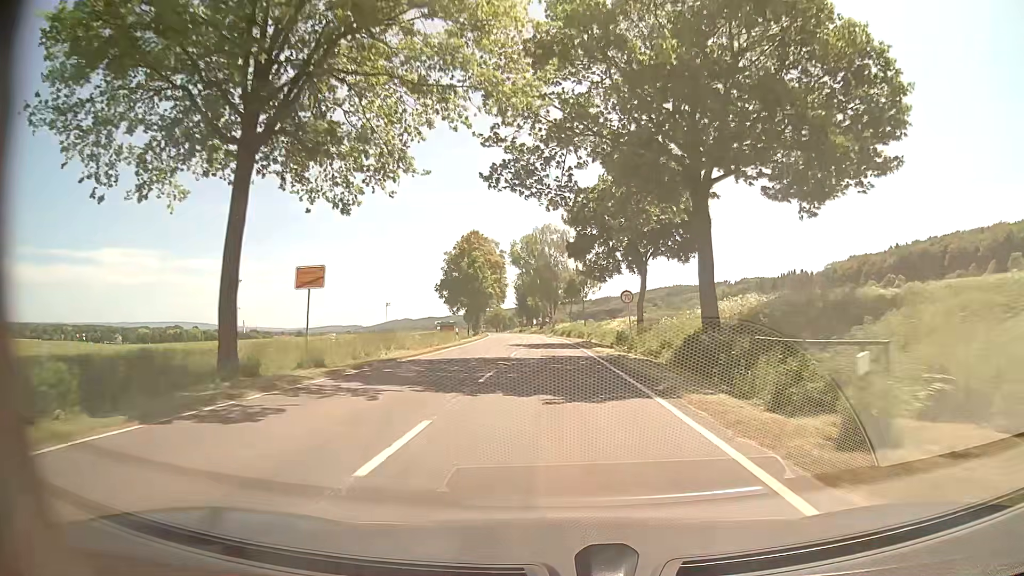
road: tertiary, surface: asphalt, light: Day
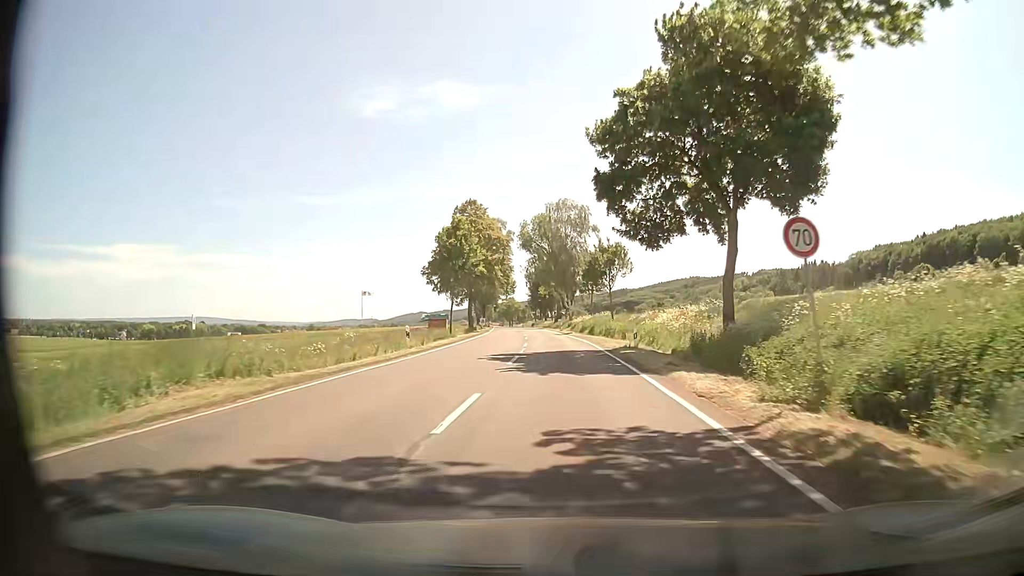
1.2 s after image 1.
(-0.3, +20.0) m; -1°
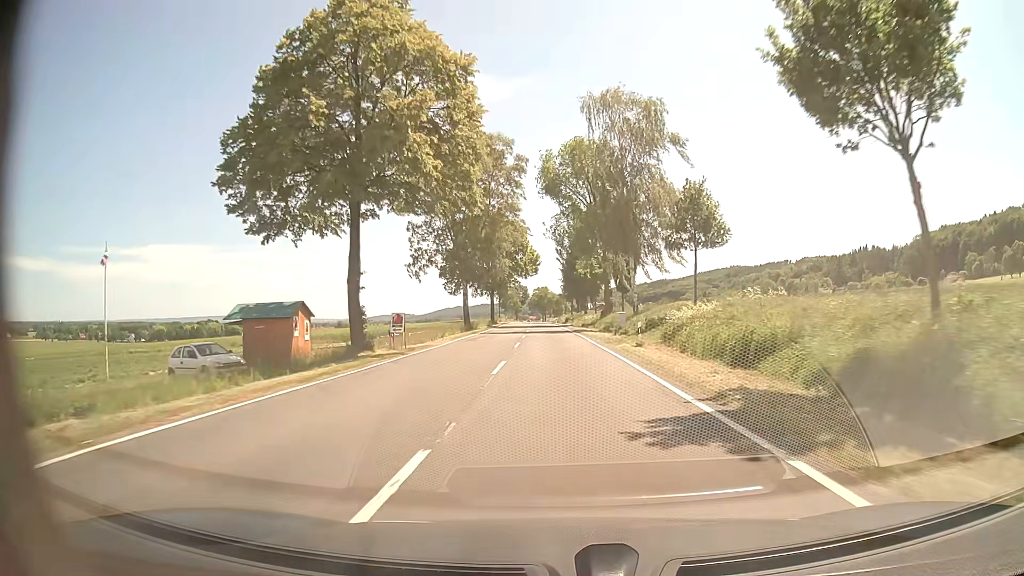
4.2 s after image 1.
(-1.3, +52.5) m; -4°
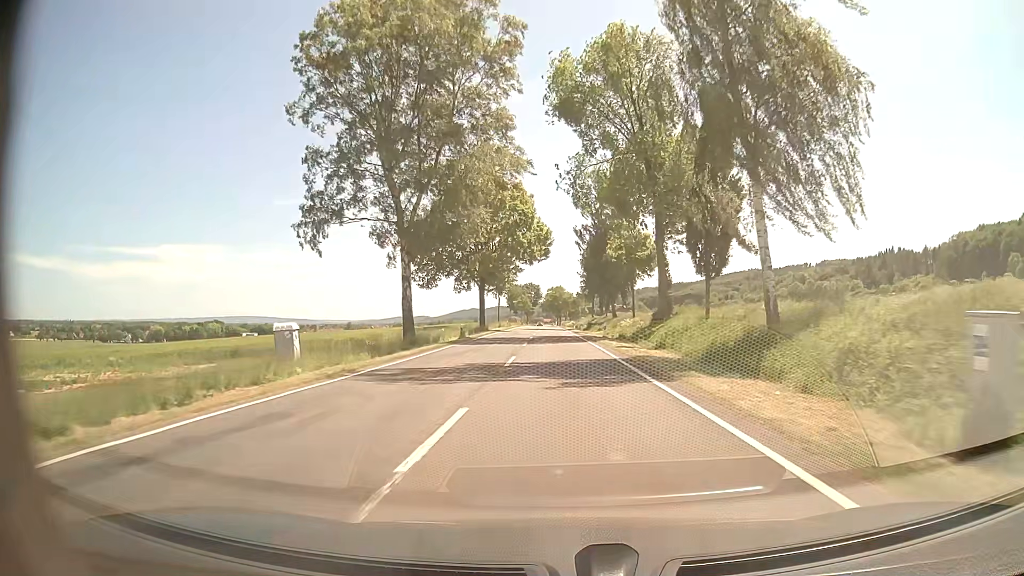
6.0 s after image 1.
(-0.4, +32.3) m; -1°
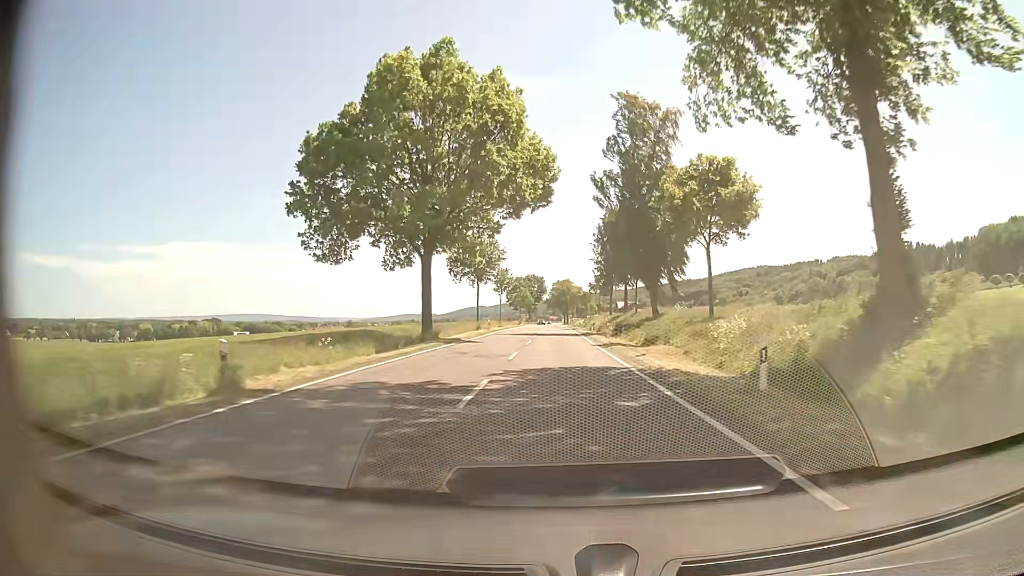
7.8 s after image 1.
(-0.2, +32.6) m; -1°
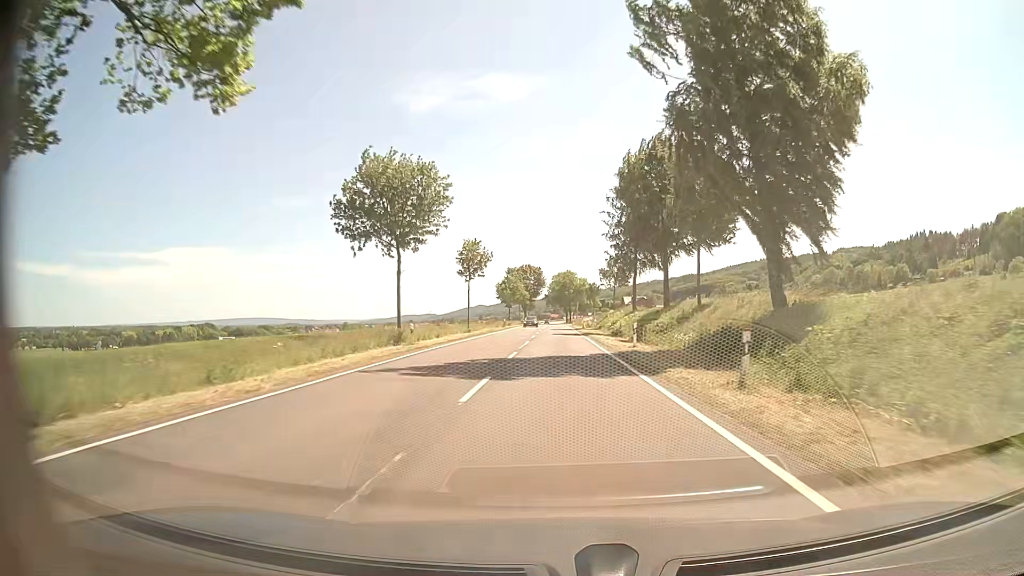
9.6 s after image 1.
(0.0, +32.8) m; 0°
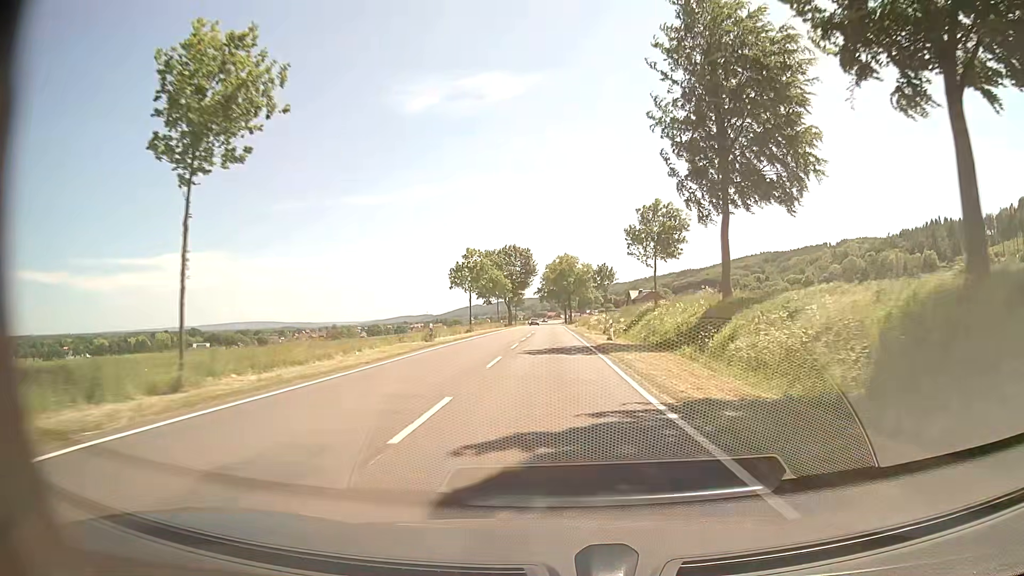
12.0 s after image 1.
(+0.1, +43.9) m; 0°
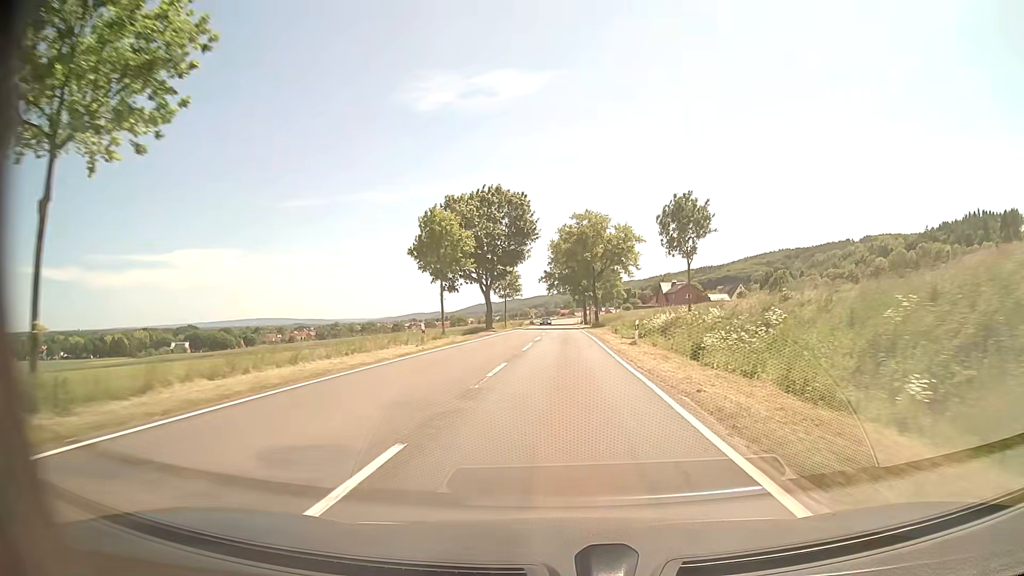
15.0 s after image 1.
(-0.2, +55.0) m; -1°
(0, +10) (0, +20) (0, +30) (0, +40) (0, +50) (+1, +60) (+1, +70) (+1, +80) (+1, +90) (+1, +100) m
